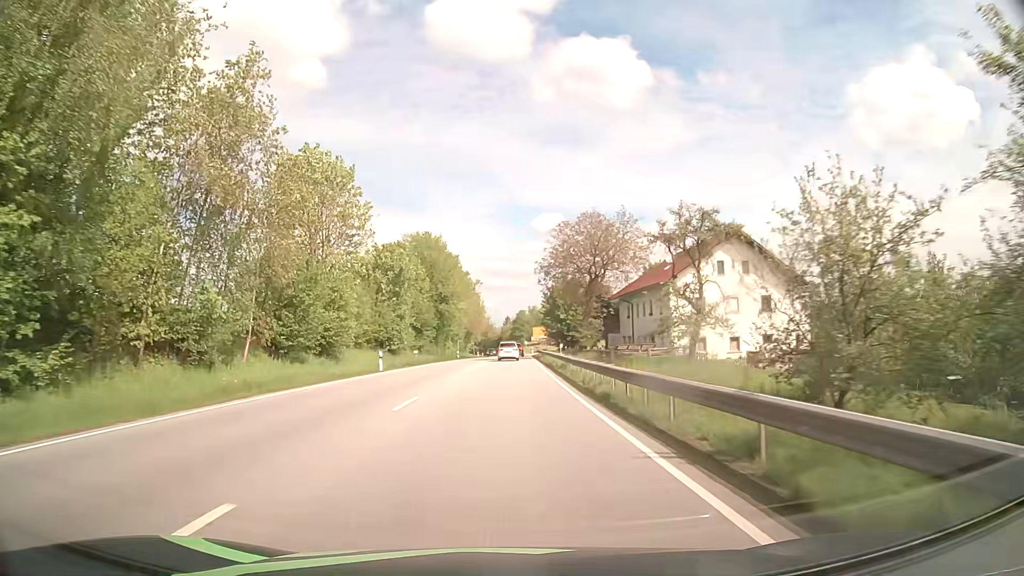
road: primary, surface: asphalt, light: Day
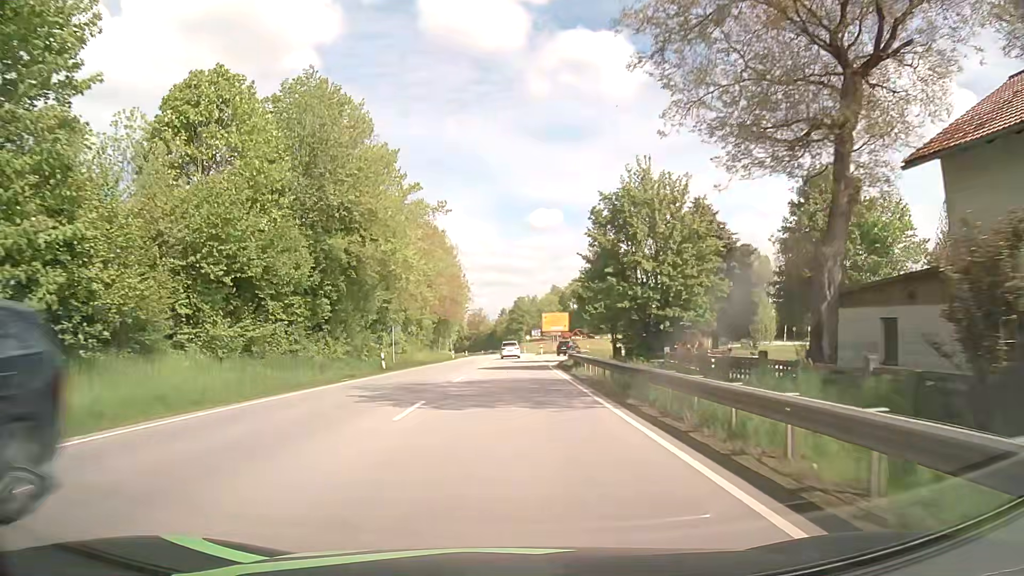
(+0.3, +49.7) m; +1°
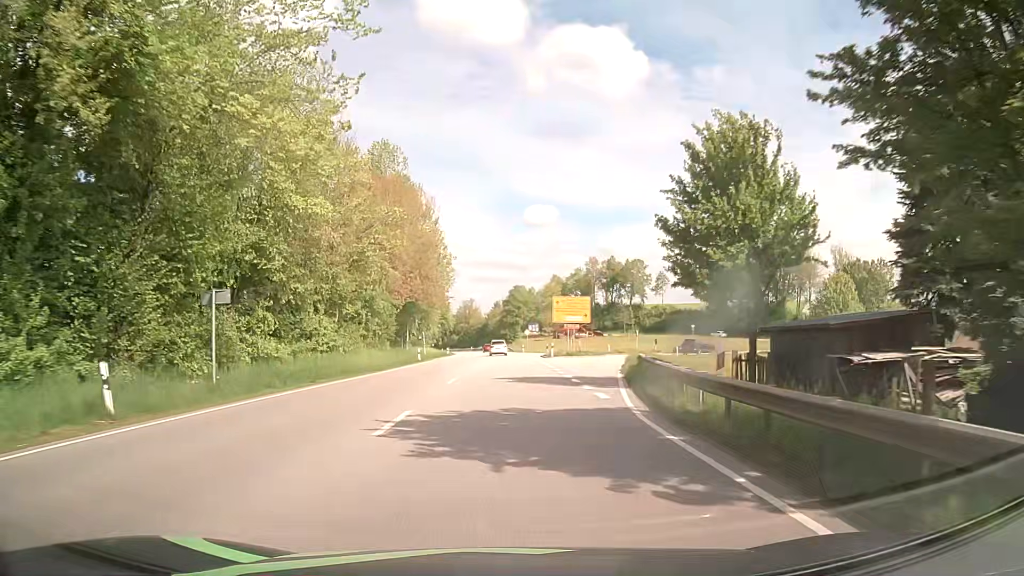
(-0.1, +26.4) m; 0°
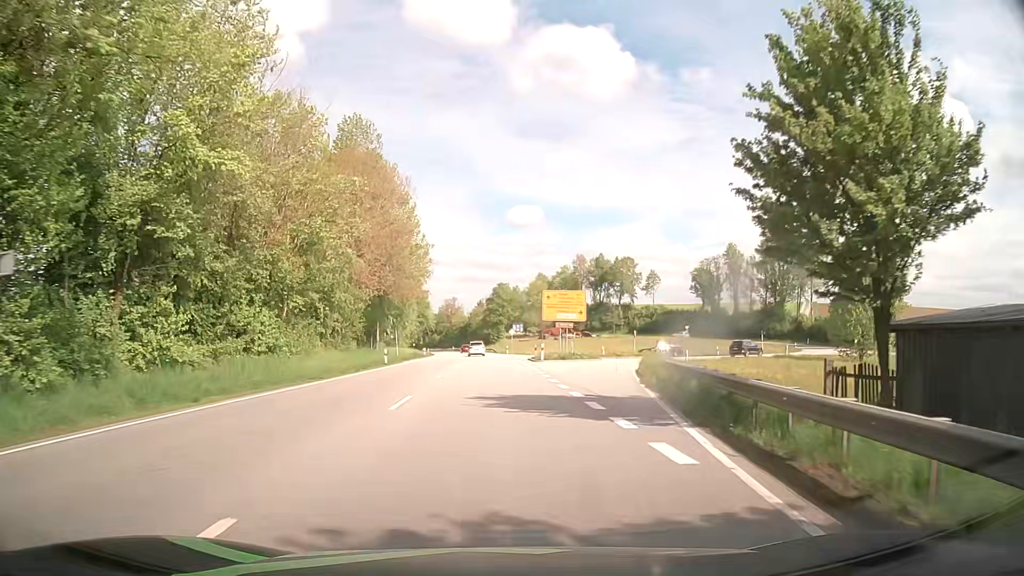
(0.0, +8.0) m; +1°
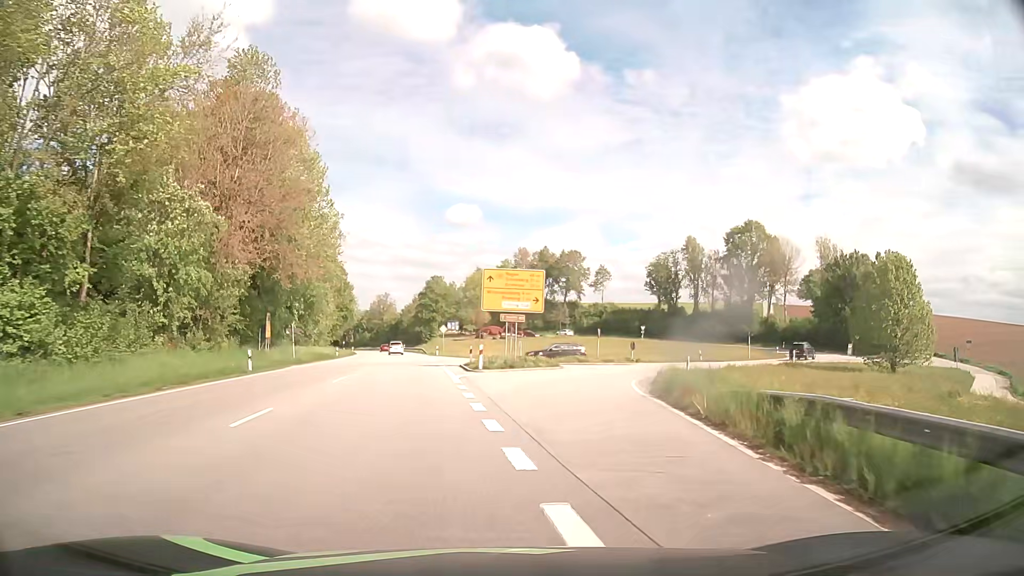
(+0.6, +15.0) m; +5°
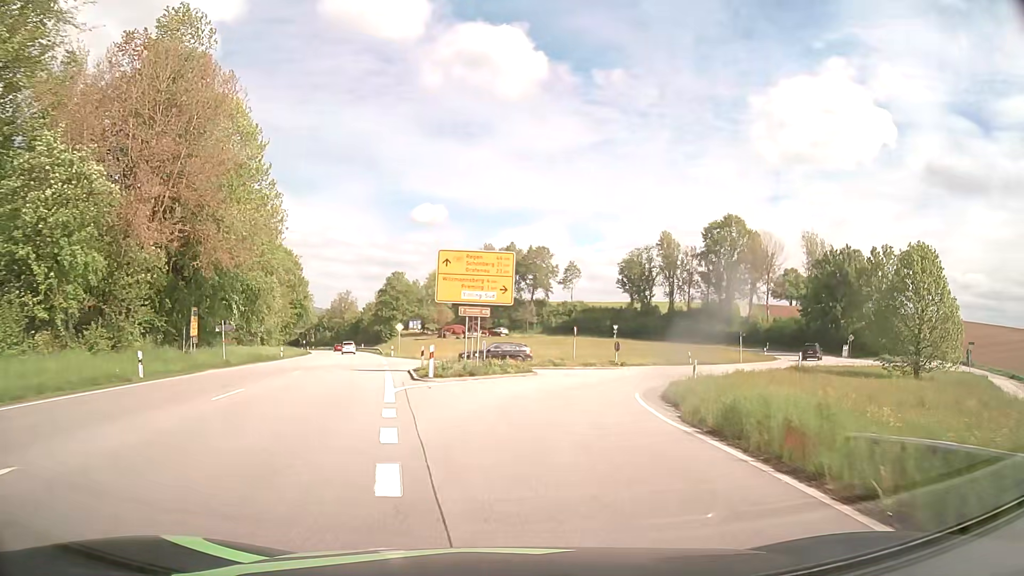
(+0.2, +7.2) m; +3°
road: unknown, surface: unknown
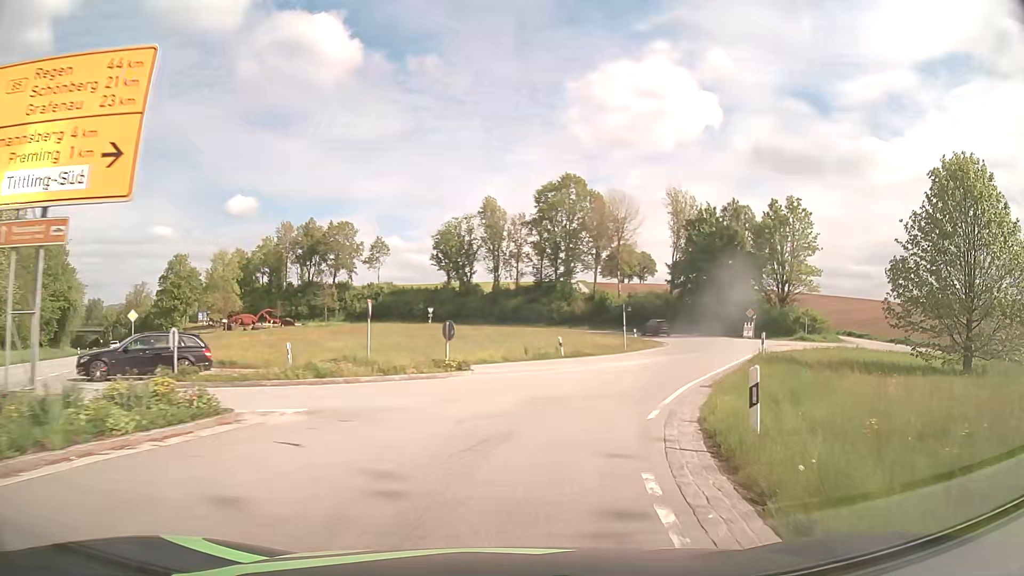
(+2.3, +20.0) m; +15°
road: tertiary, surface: asphalt
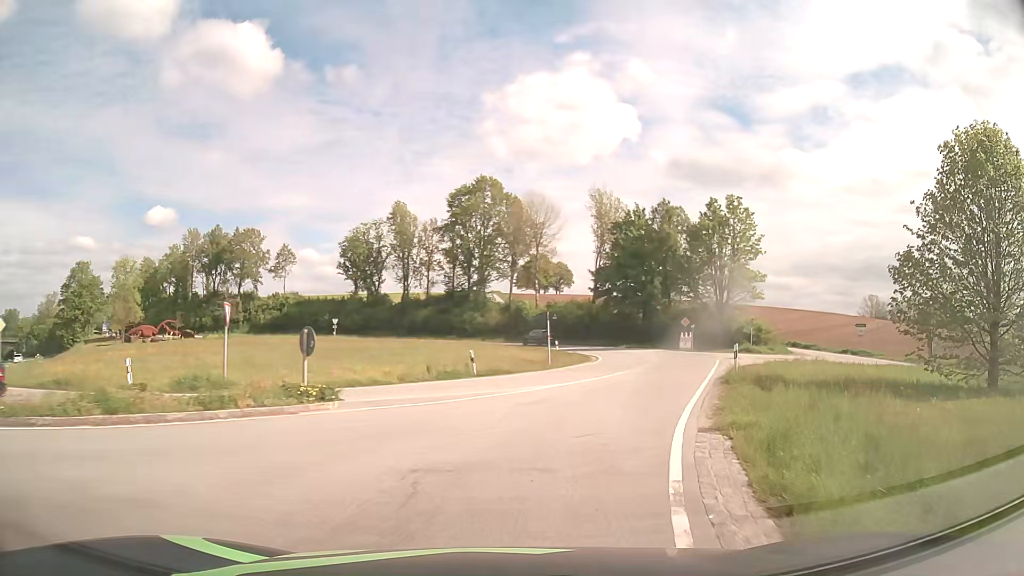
(+0.4, +6.4) m; +8°
(+1, +10) (+4, +20) (+7, +29) (+10, +38) (+11, +48) (+11, +58) (+8, +68) (+3, +77) (-3, +84) (-11, +91) m
